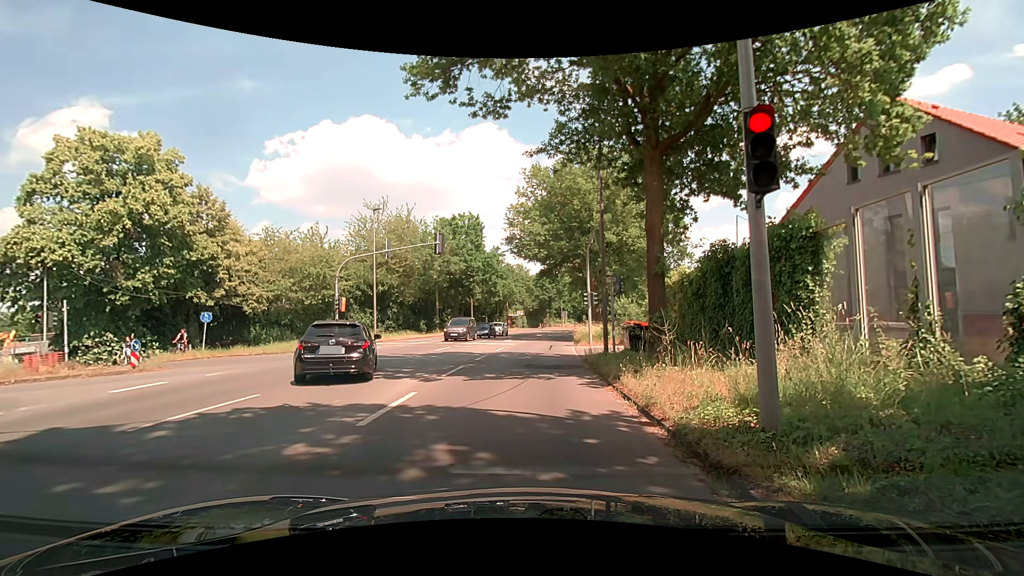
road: secondary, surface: asphalt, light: Day
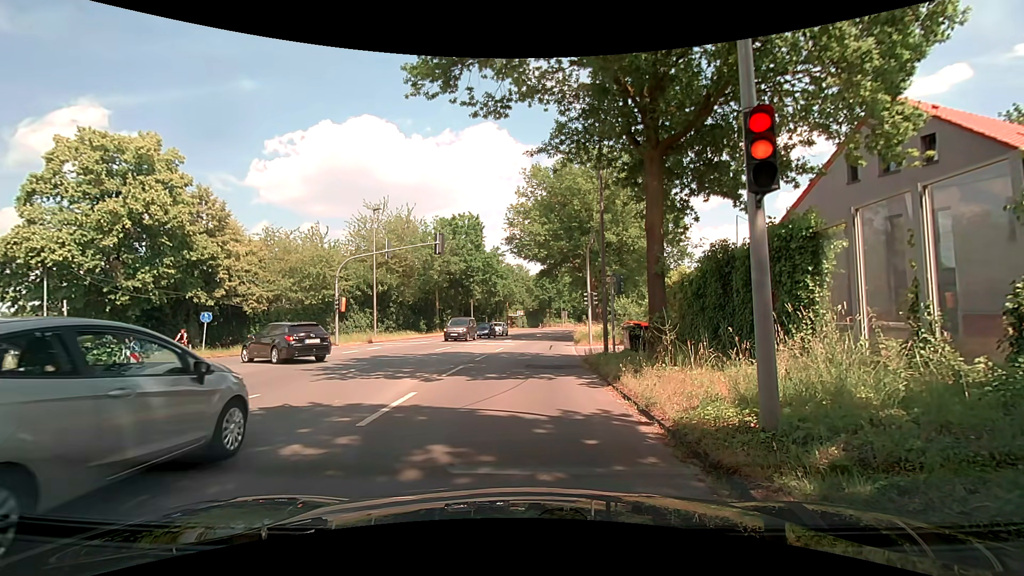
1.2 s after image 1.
(0.0, 0.0) m; 0°
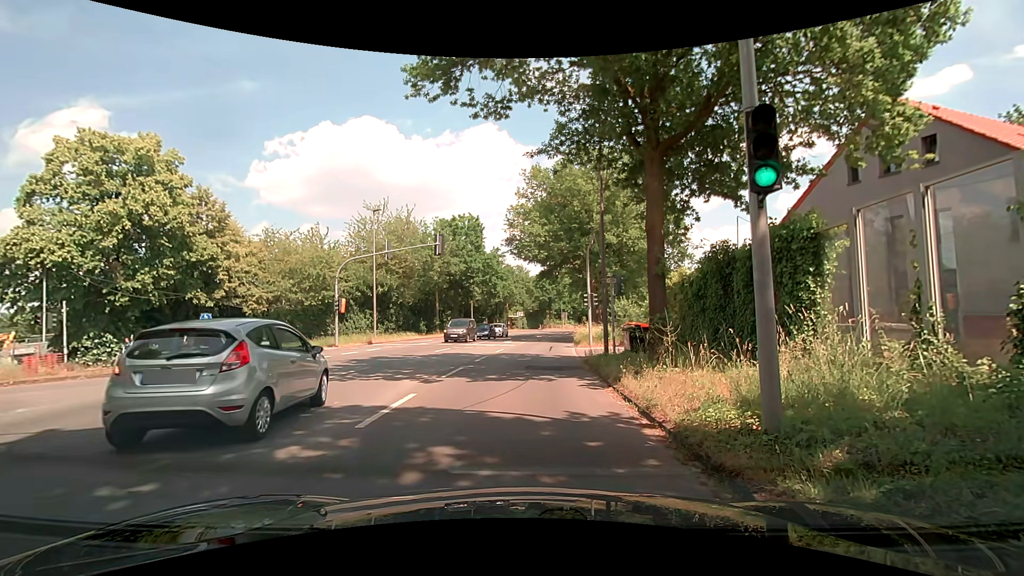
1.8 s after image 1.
(0.0, 0.0) m; 0°
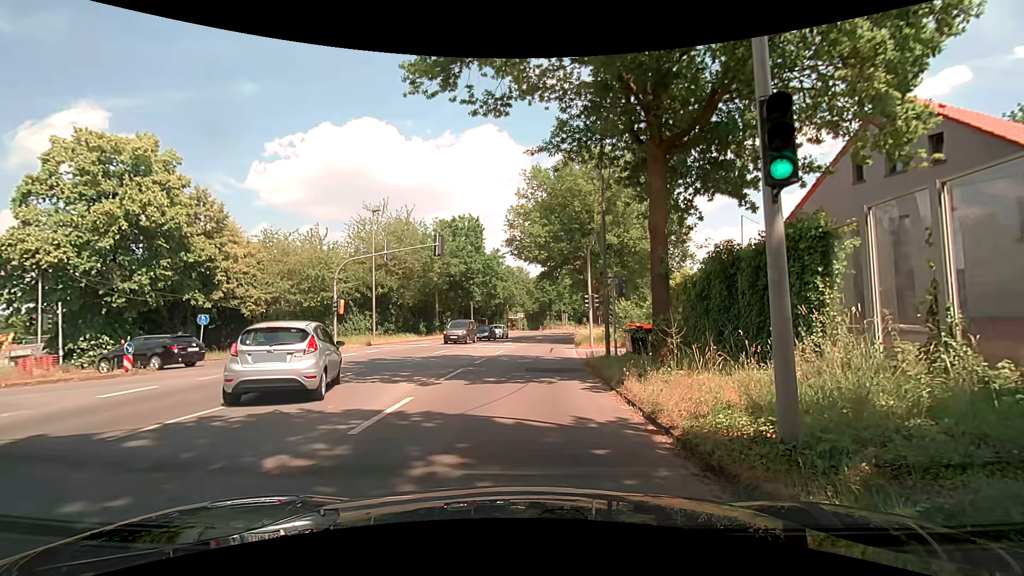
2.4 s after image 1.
(0.0, +0.3) m; 0°
